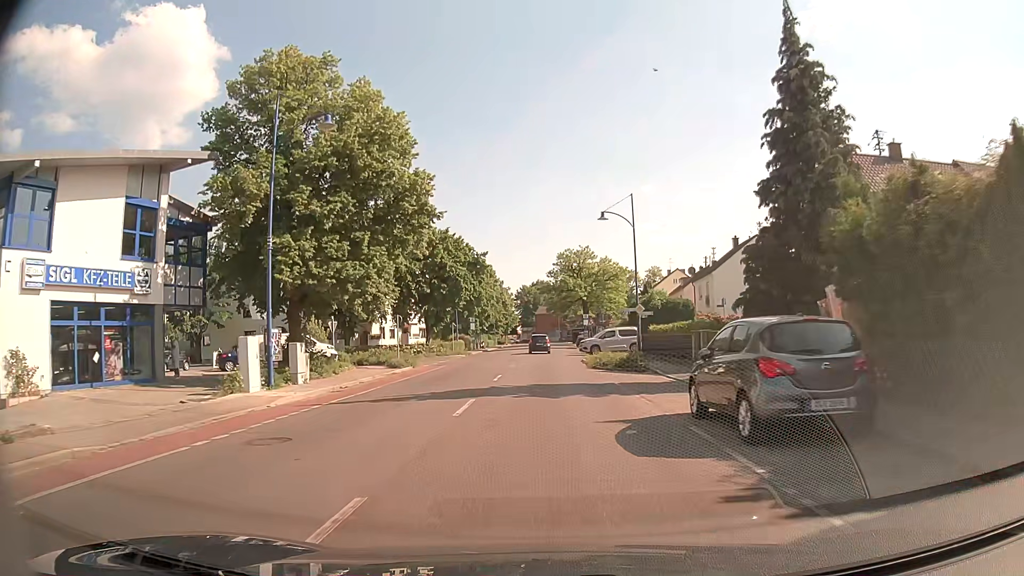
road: tertiary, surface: asphalt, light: Day
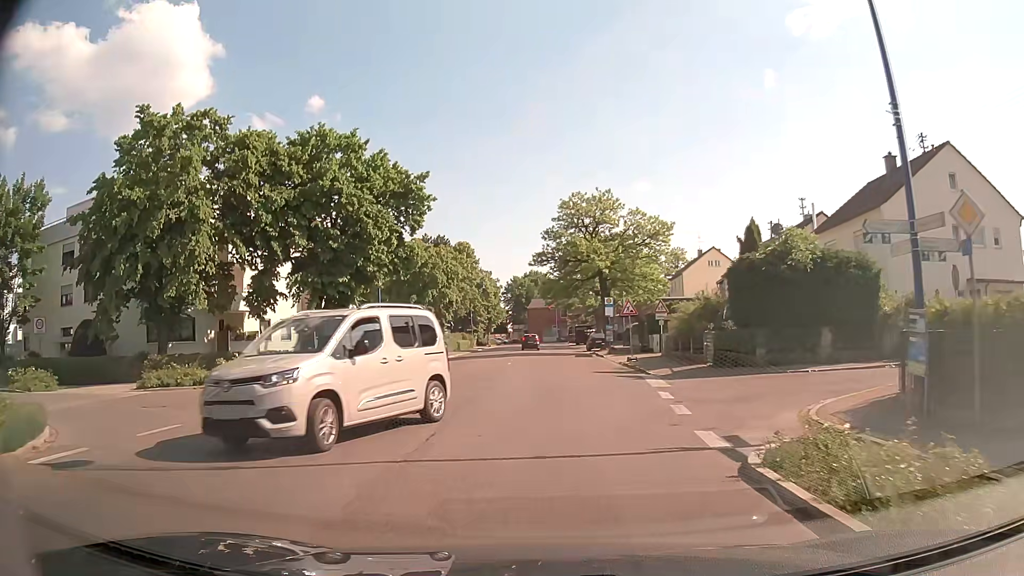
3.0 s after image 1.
(0.0, +30.5) m; +1°
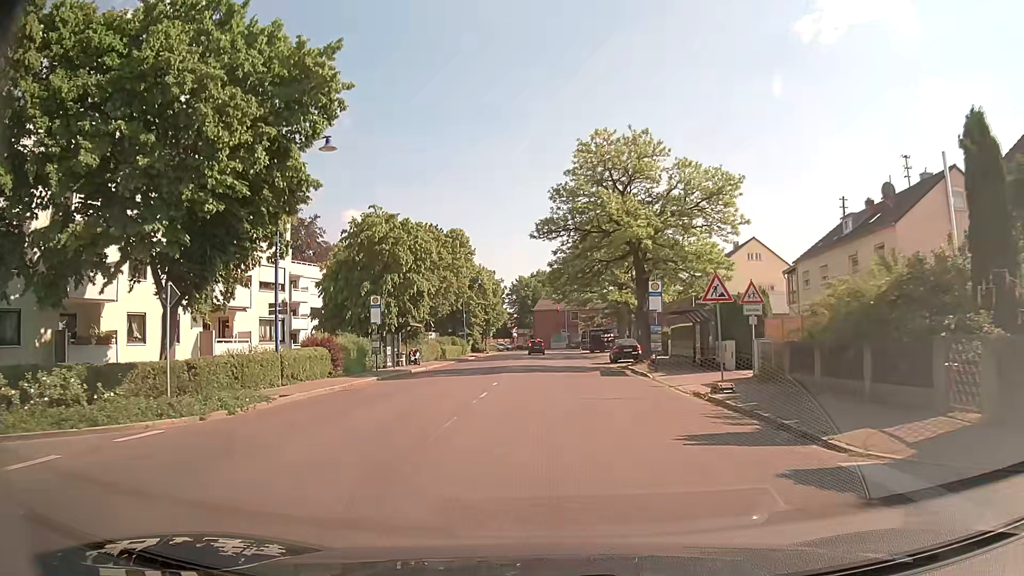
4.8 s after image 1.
(-0.1, +16.1) m; -1°
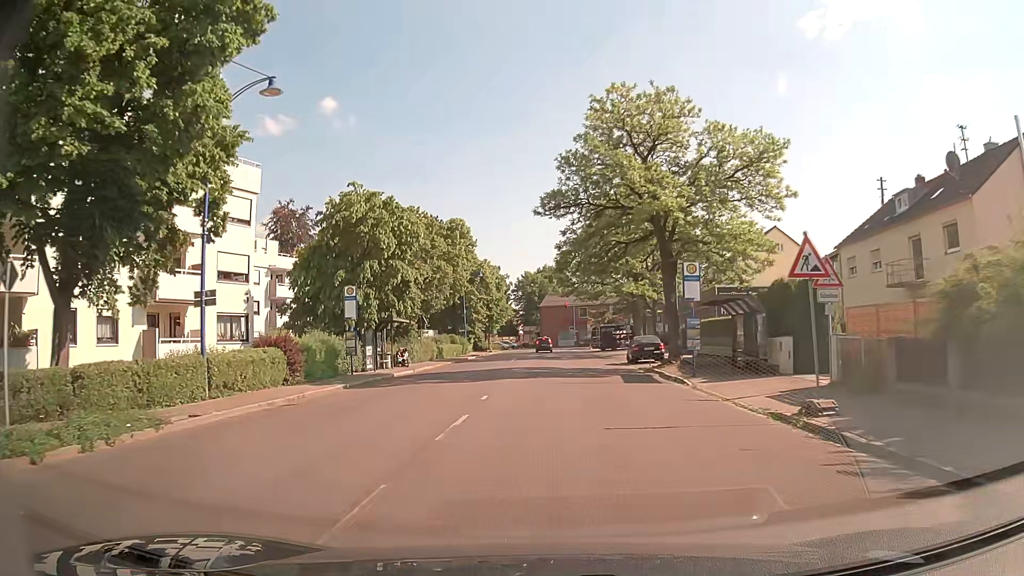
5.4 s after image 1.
(0.0, +5.8) m; 0°
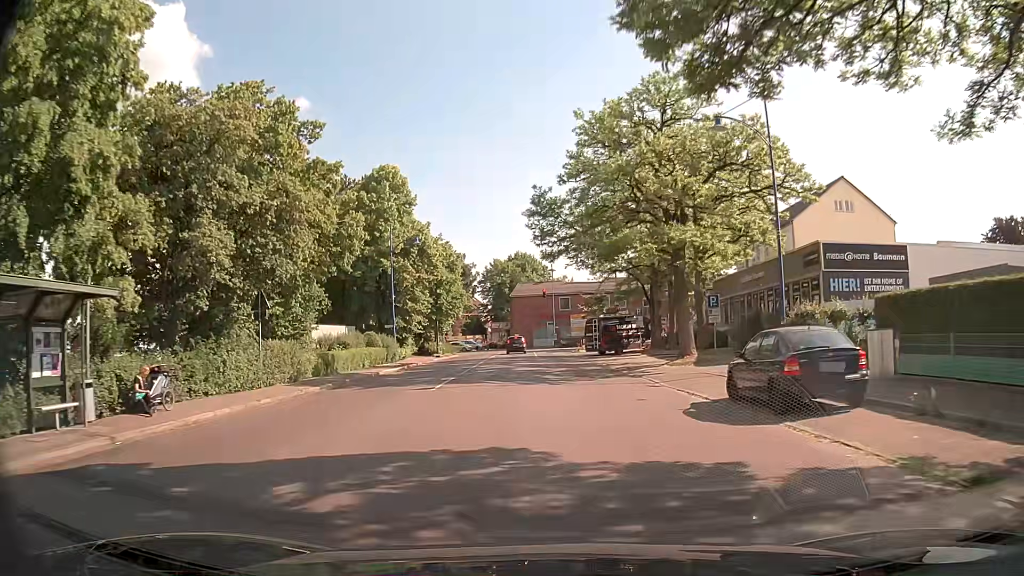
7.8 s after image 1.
(0.0, +24.2) m; +1°
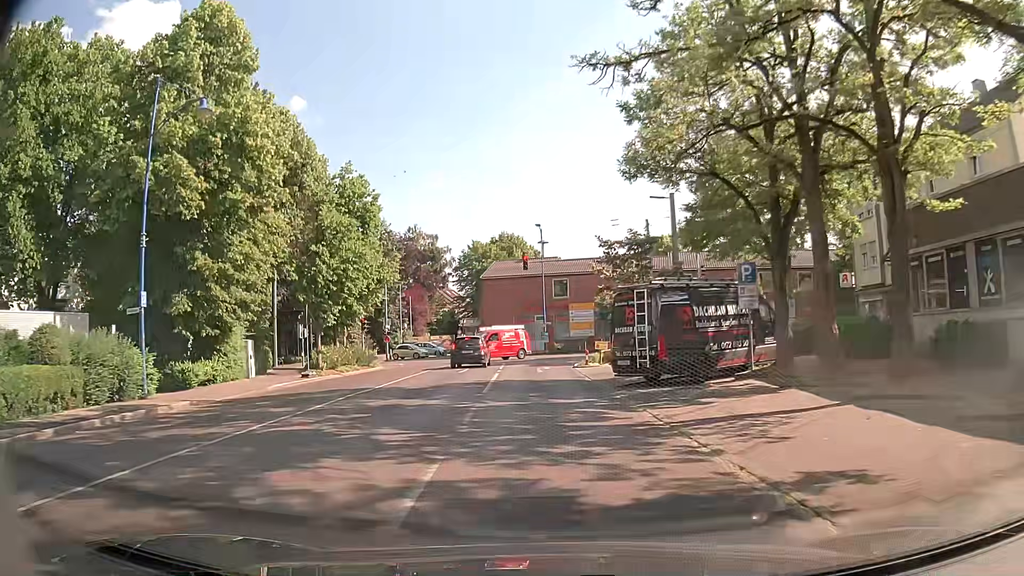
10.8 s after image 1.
(+1.0, +29.2) m; 0°
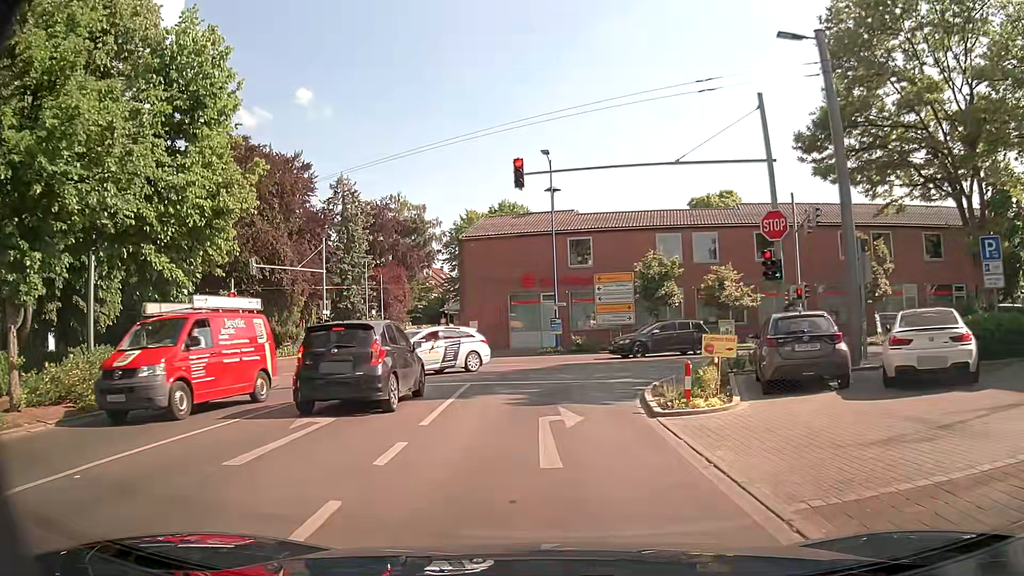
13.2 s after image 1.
(-0.1, +20.7) m; 0°
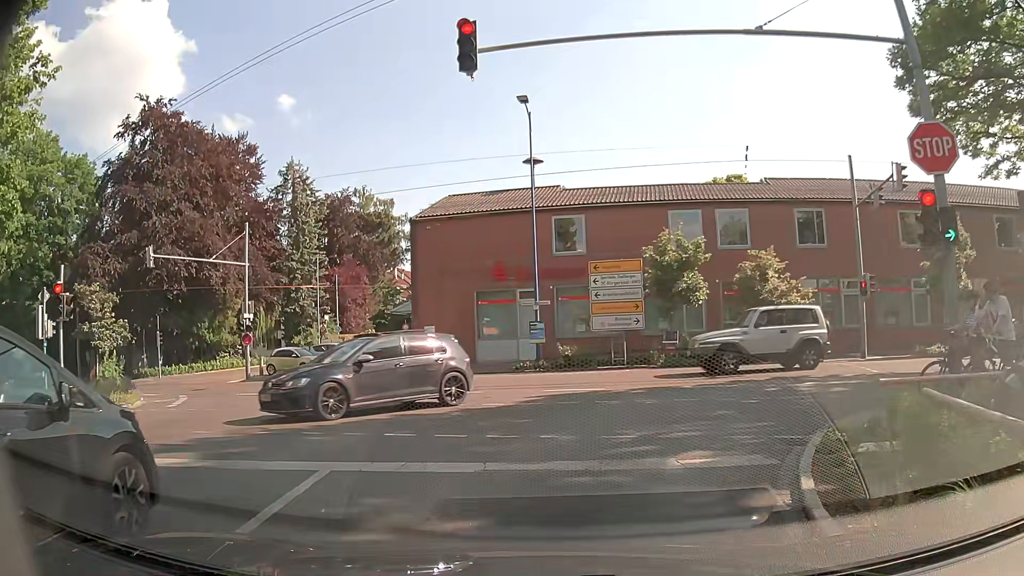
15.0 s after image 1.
(0.0, +9.1) m; +2°
